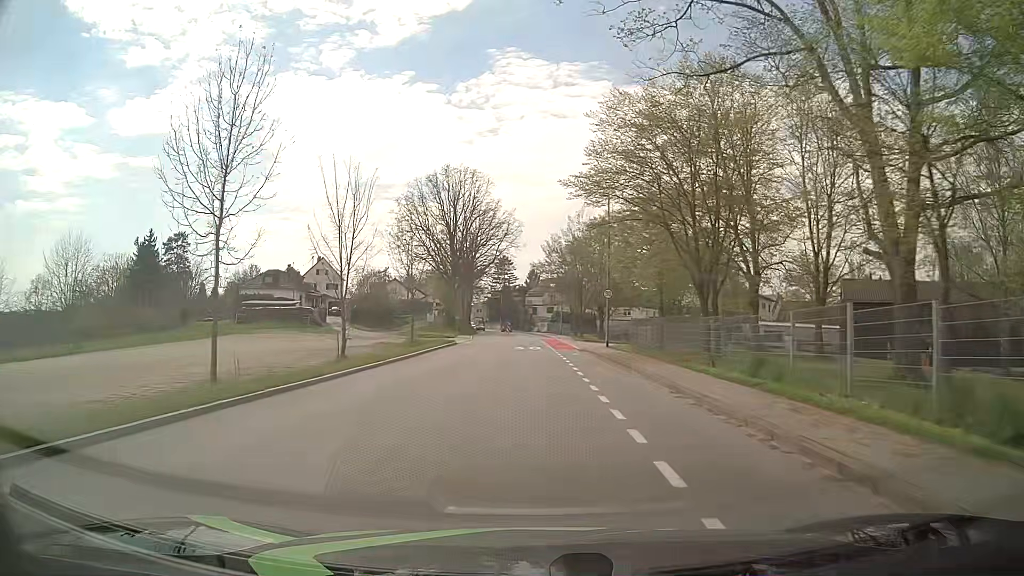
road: tertiary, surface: asphalt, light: Day
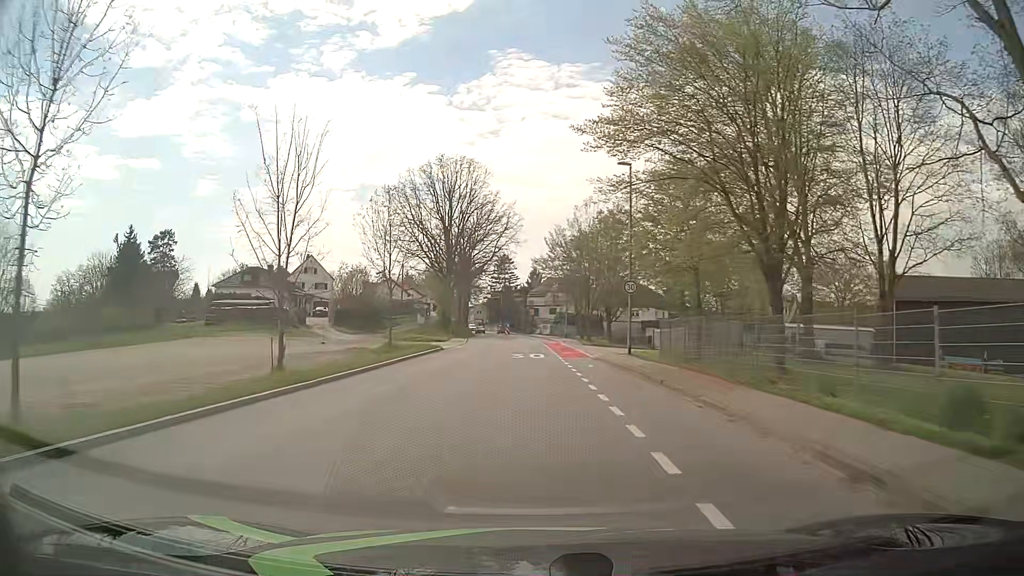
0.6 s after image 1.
(0.0, +7.6) m; 0°
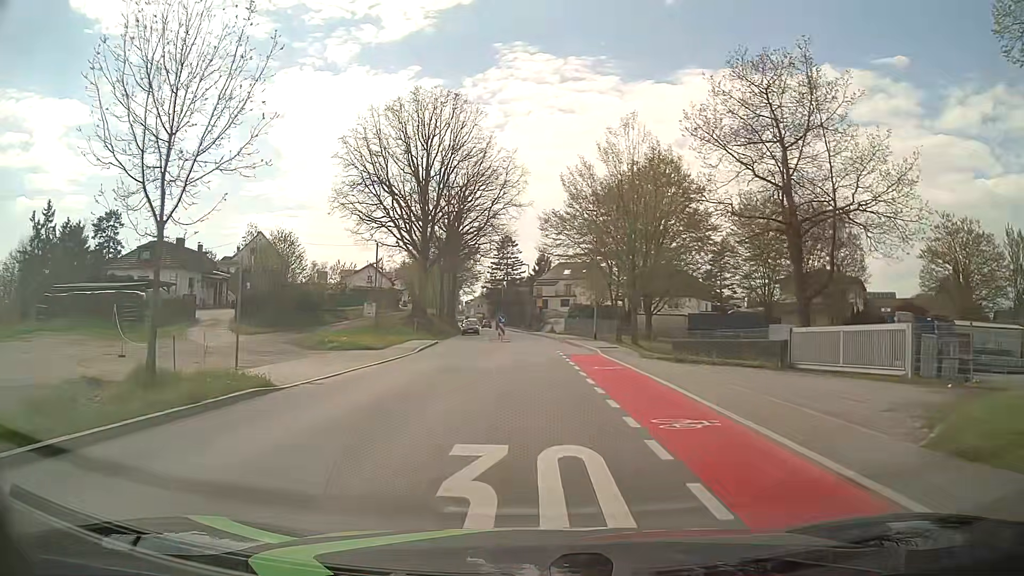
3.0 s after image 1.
(-0.1, +25.0) m; -1°
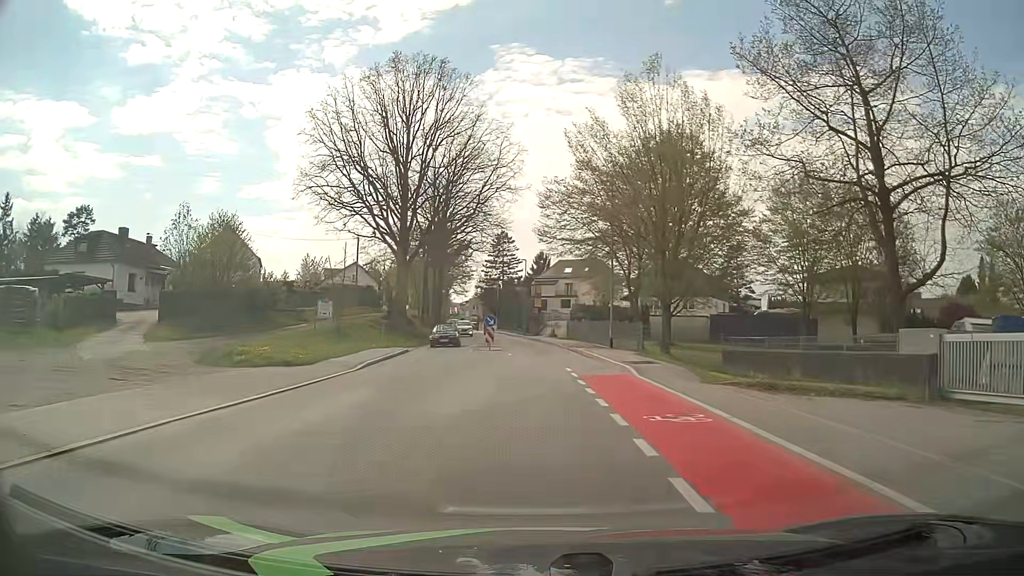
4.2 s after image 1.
(0.0, +9.7) m; 0°
(0, +10) (0, +20) (0, +30) (0, +40) (-1, +50) (-2, +60) (-3, +70) (-4, +80) (-6, +90) (-7, +100) m
